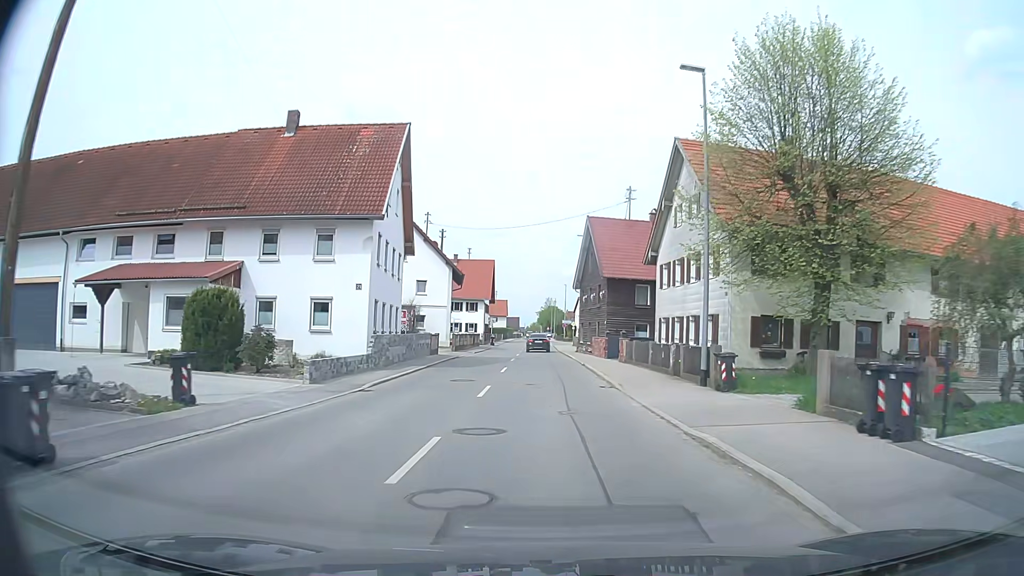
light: Day
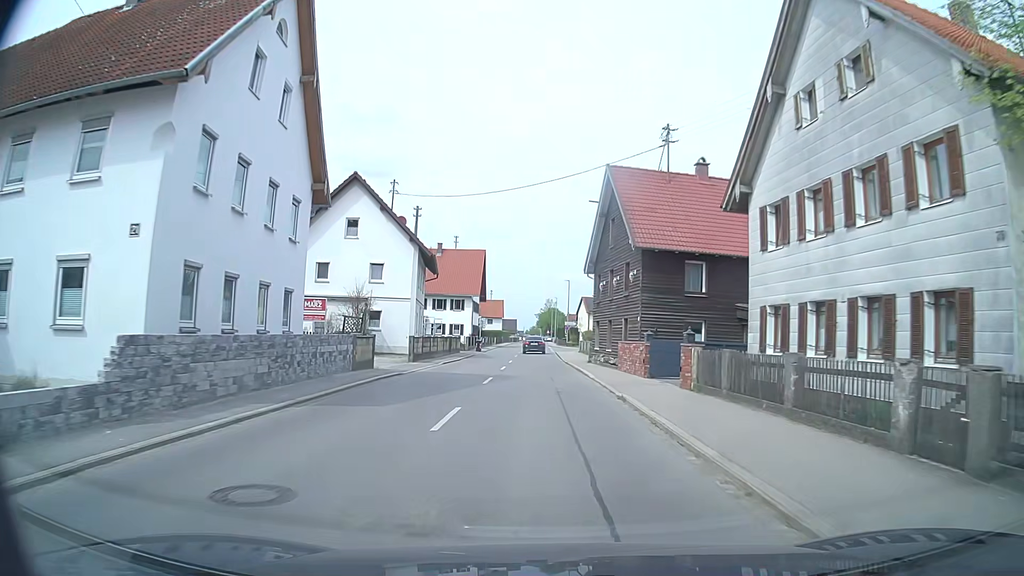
(0.0, +14.5) m; 0°
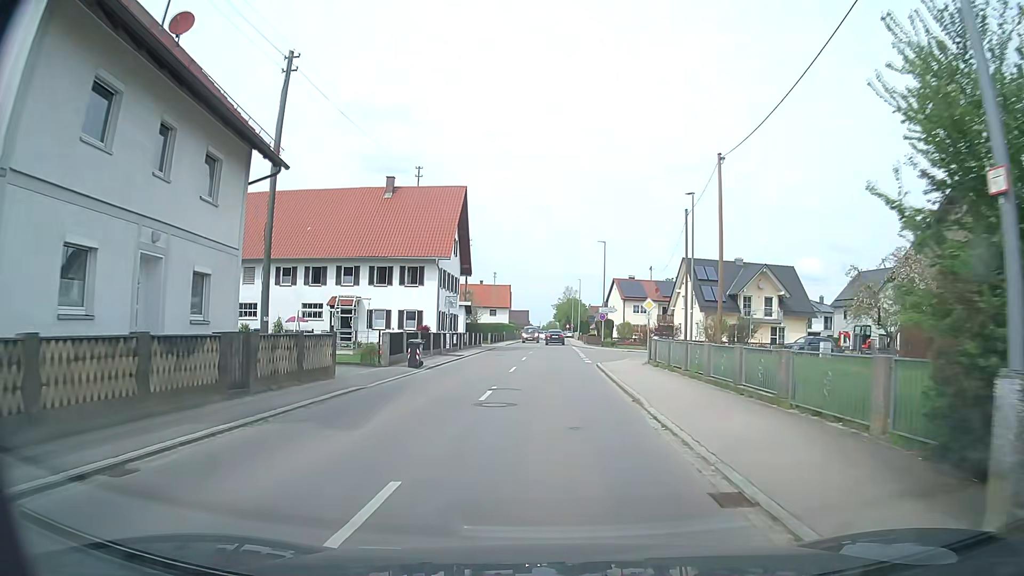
(-0.3, +33.1) m; -1°
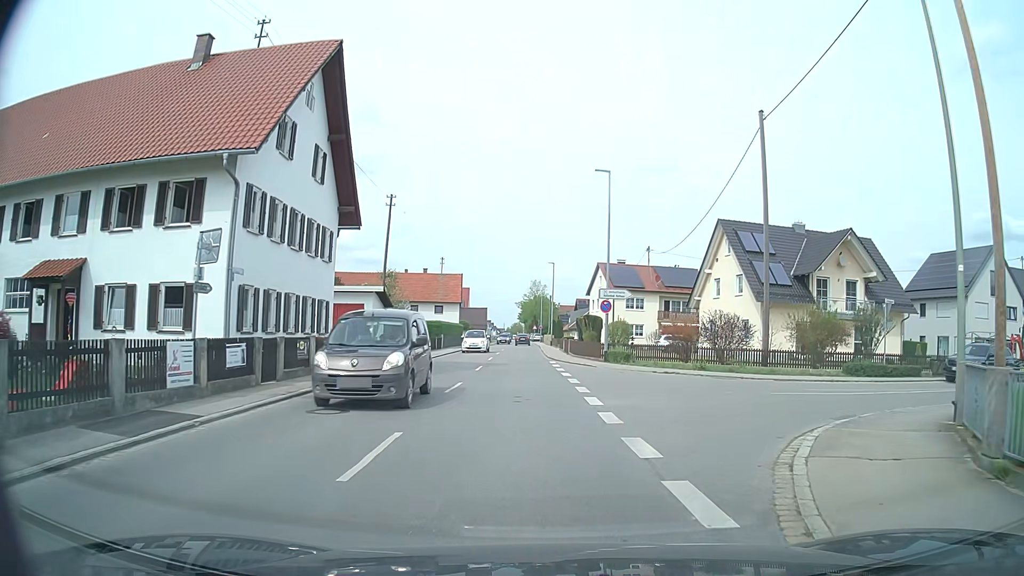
(+0.3, +25.1) m; +3°
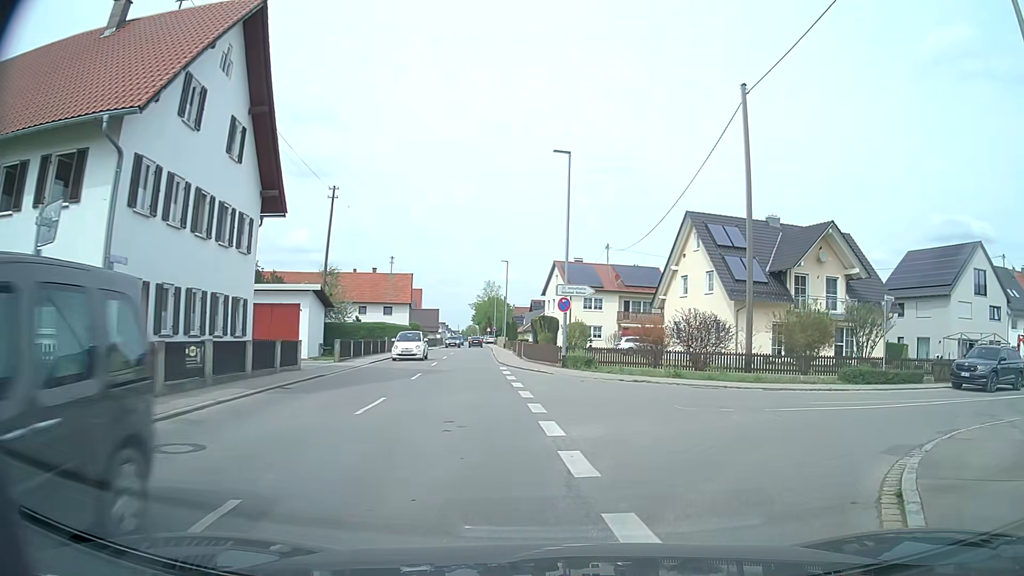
(+0.1, +3.6) m; +3°
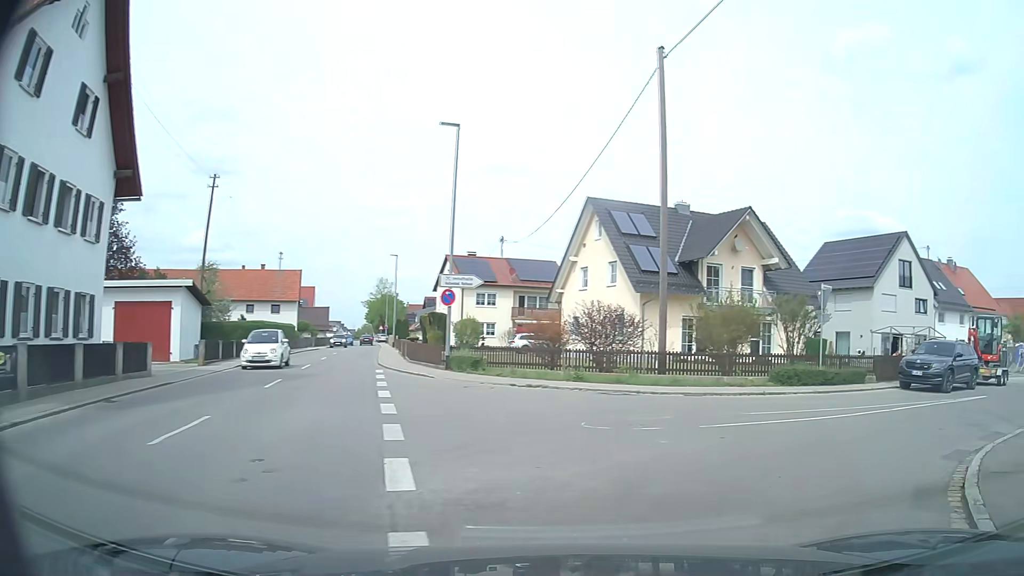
(+0.2, +3.4) m; +9°
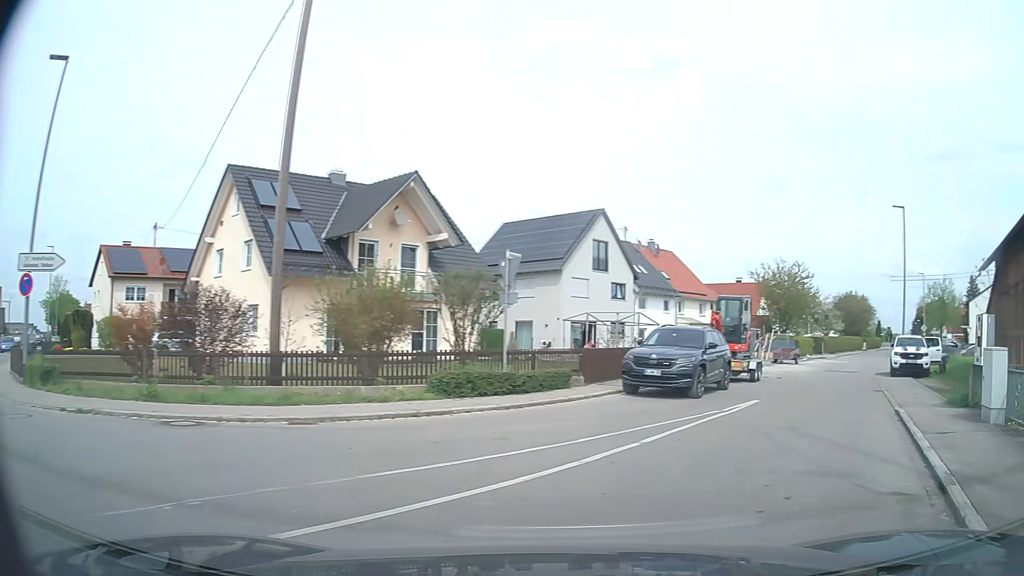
(+1.5, +6.4) m; +28°
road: unclassified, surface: asphalt
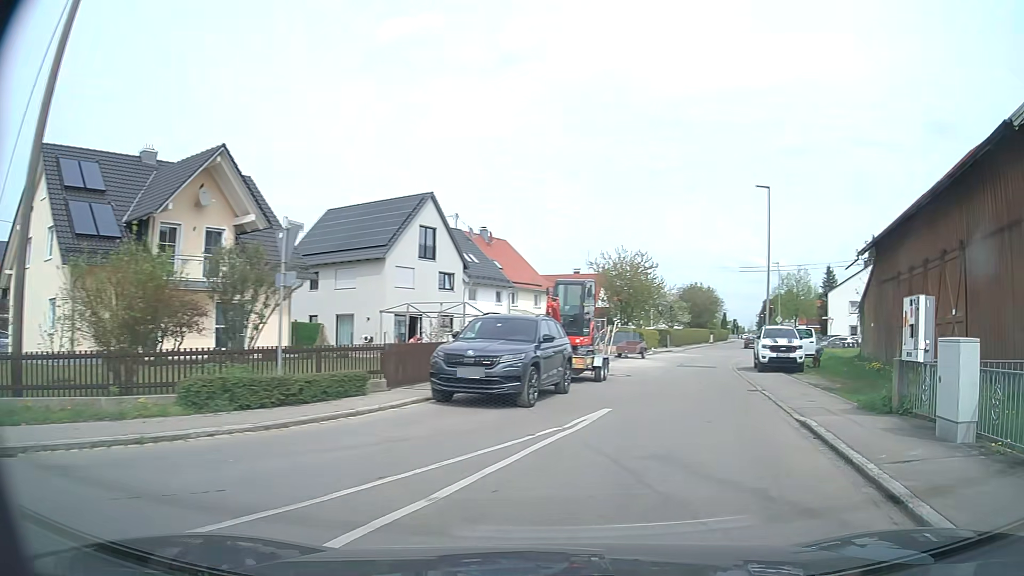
(+0.4, +3.7) m; +13°
(+2, +10) (+4, +20) (+6, +29) (+9, +39) (+12, +49) (+15, +58) (+18, +68) (+21, +77) (+26, +86) (+30, +95) m
